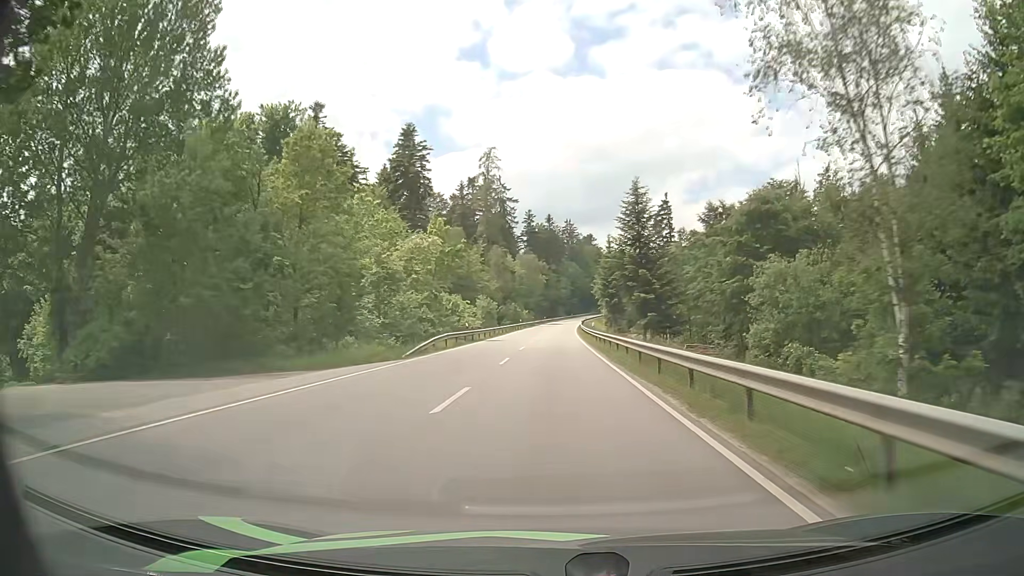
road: secondary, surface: asphalt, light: Day
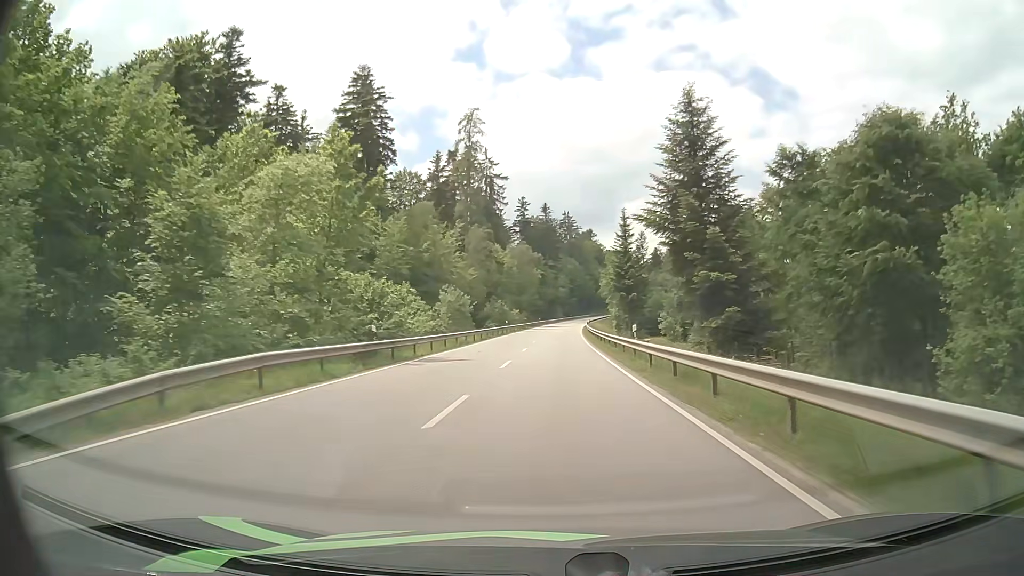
(0.0, +25.4) m; 0°
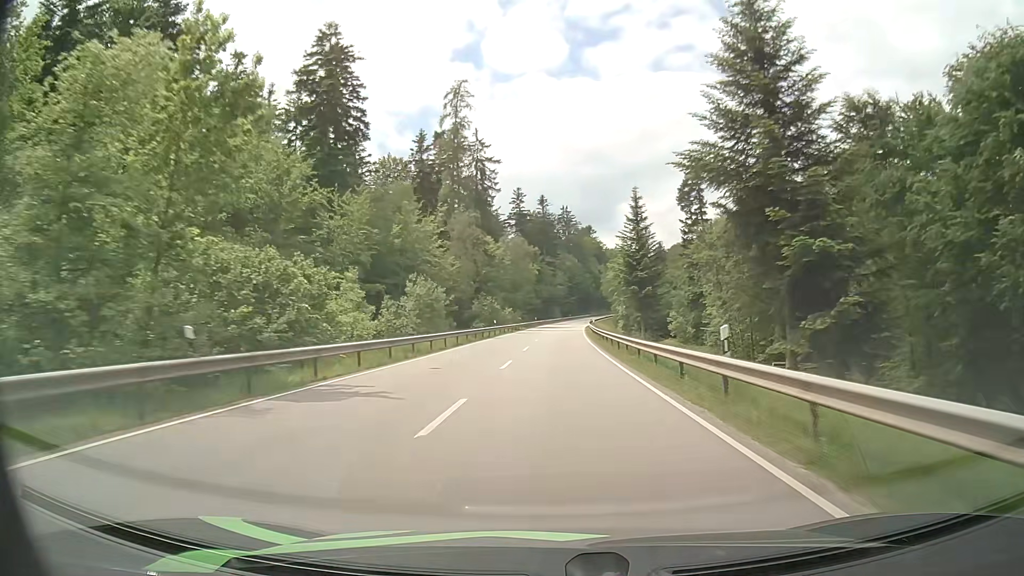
(0.0, +12.7) m; 0°
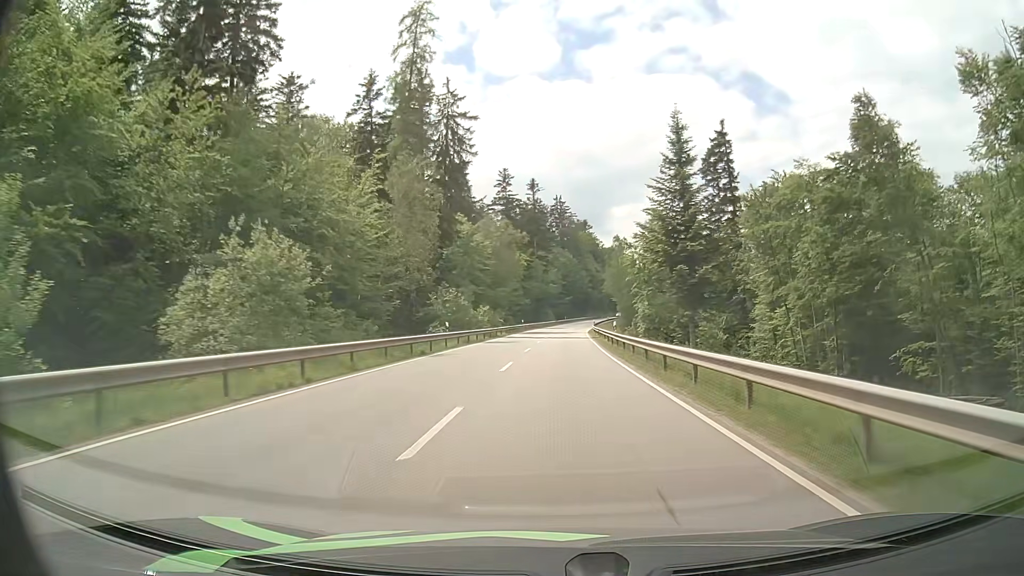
(+0.2, +25.3) m; +1°
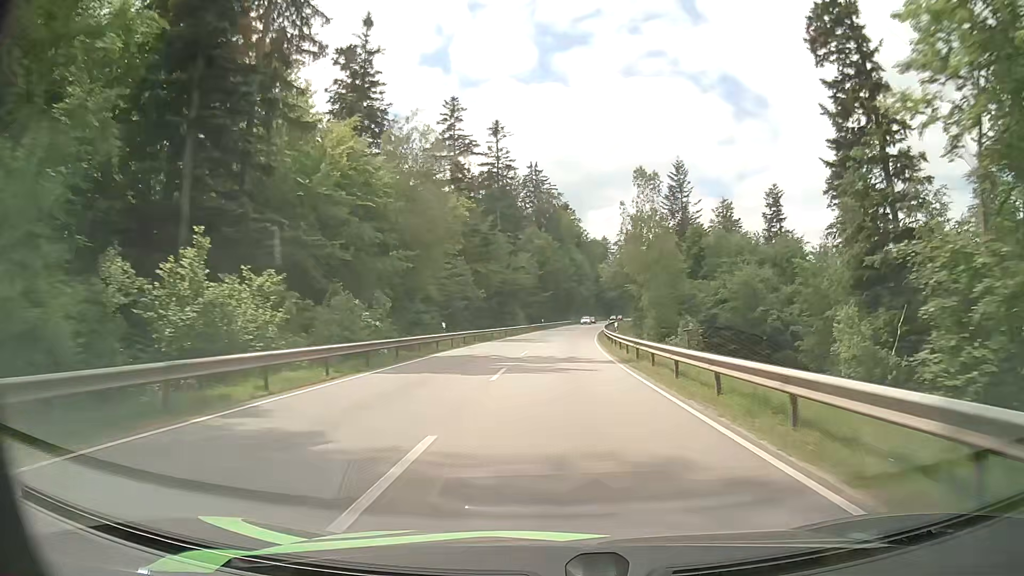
(+0.9, +50.2) m; +2°
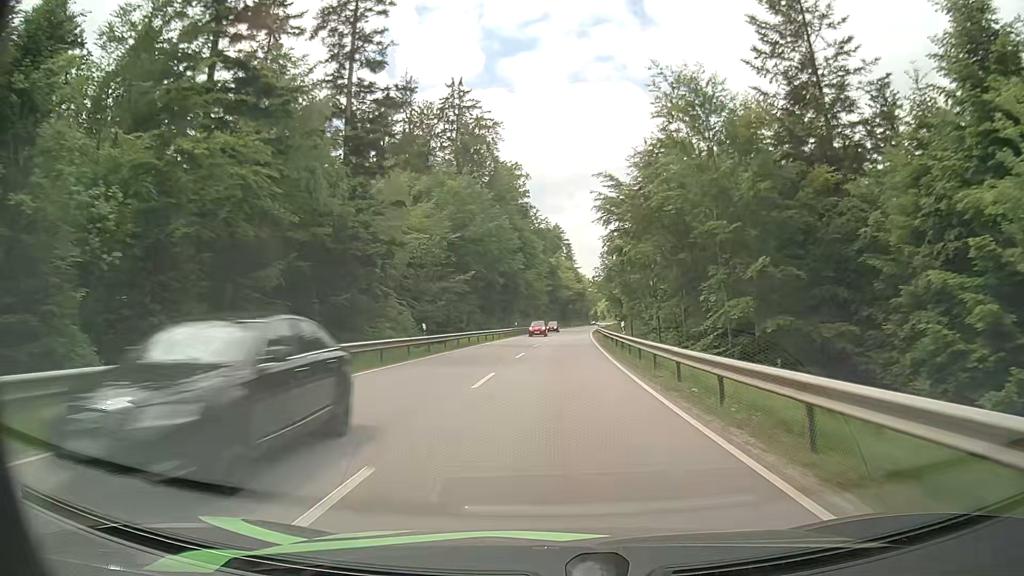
(+2.2, +61.7) m; +5°
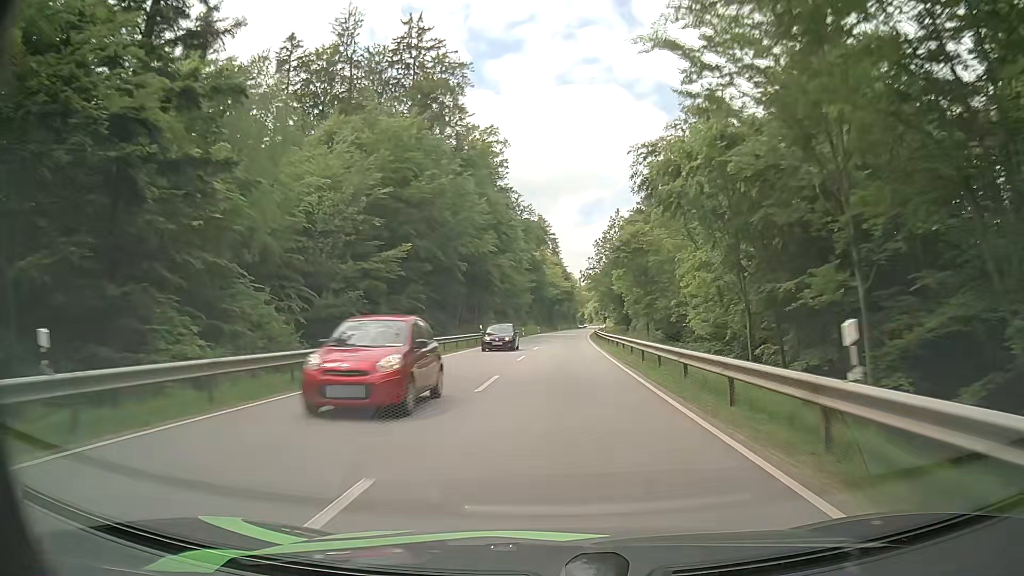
(+0.2, +24.3) m; +1°
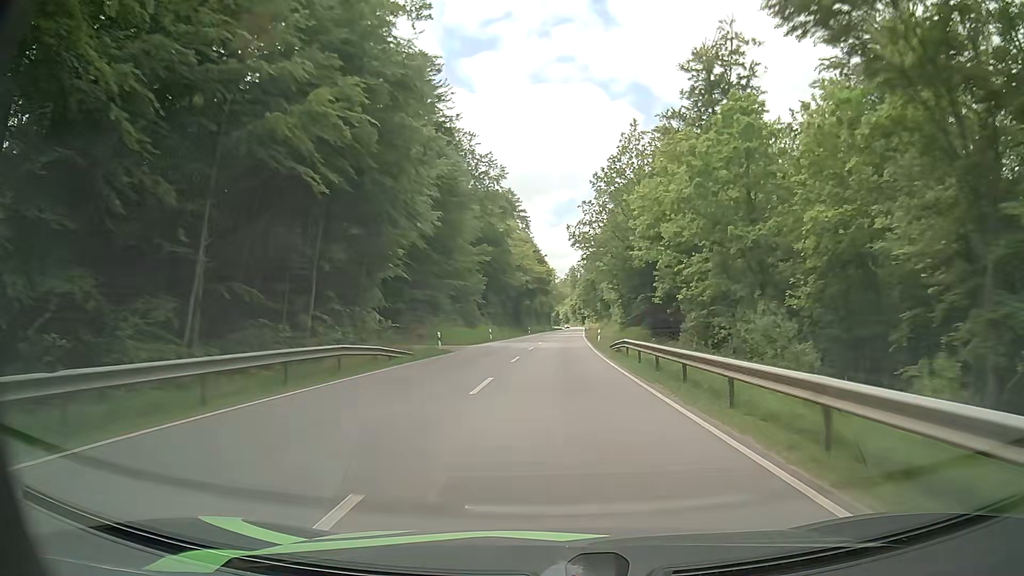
(+0.8, +48.3) m; +2°
(0, +10) (0, +20) (0, +30) (+1, +40) (+1, +50) (+1, +60) (+2, +70) (+2, +80) (+2, +90) (+3, +100) m
